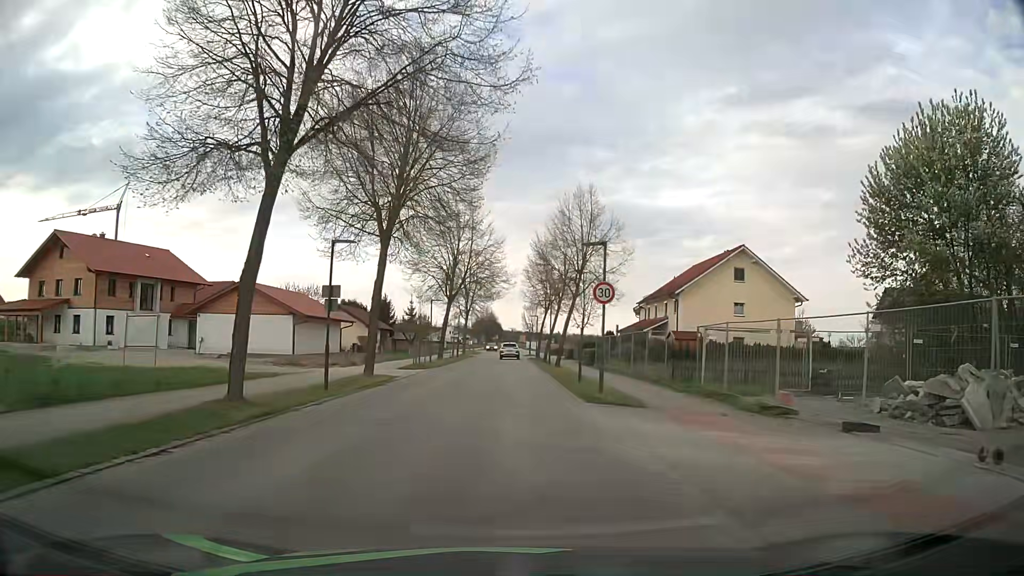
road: residential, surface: asphalt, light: Day
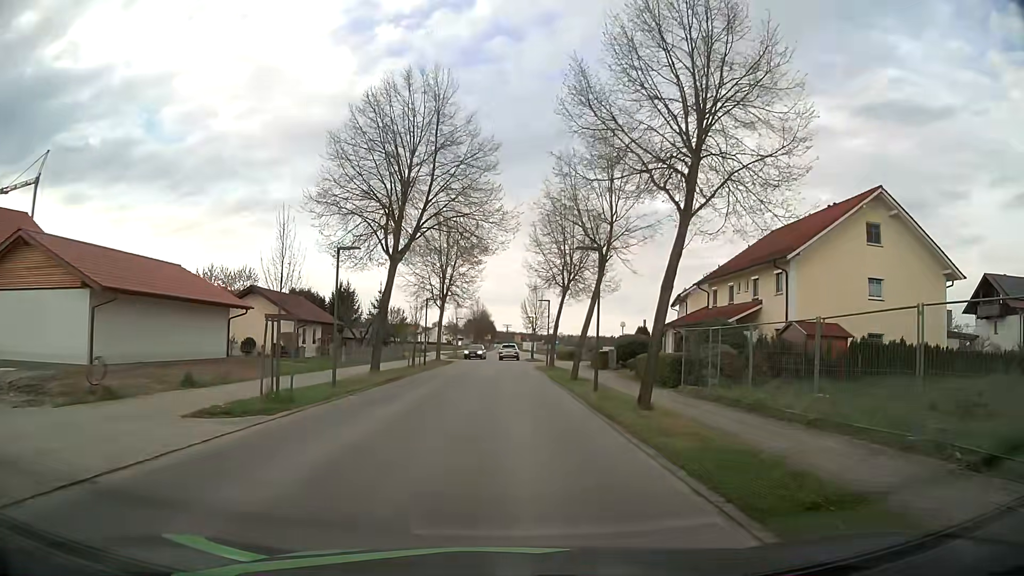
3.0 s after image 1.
(0.0, +23.1) m; 0°
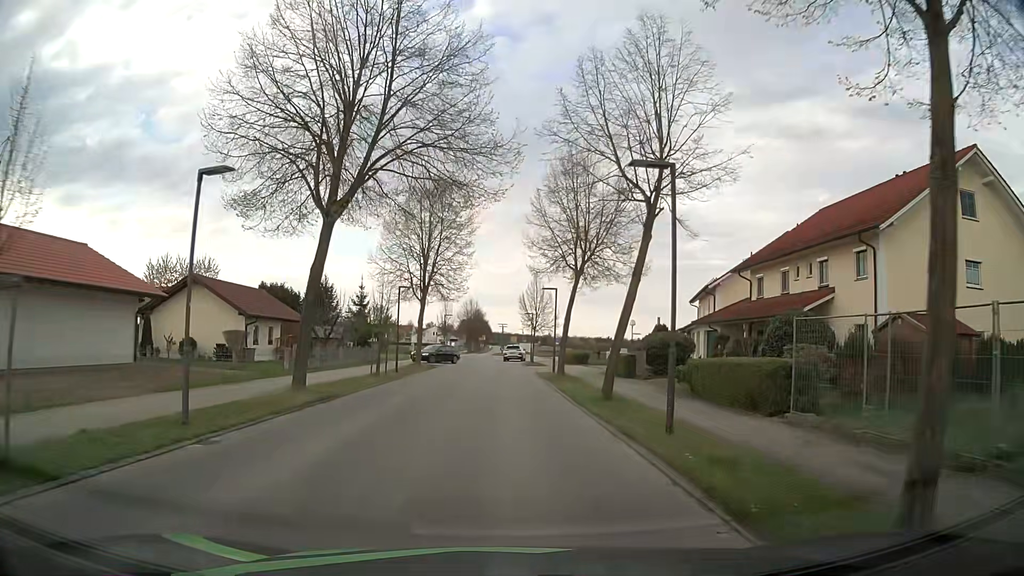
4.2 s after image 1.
(+0.1, +9.1) m; +1°
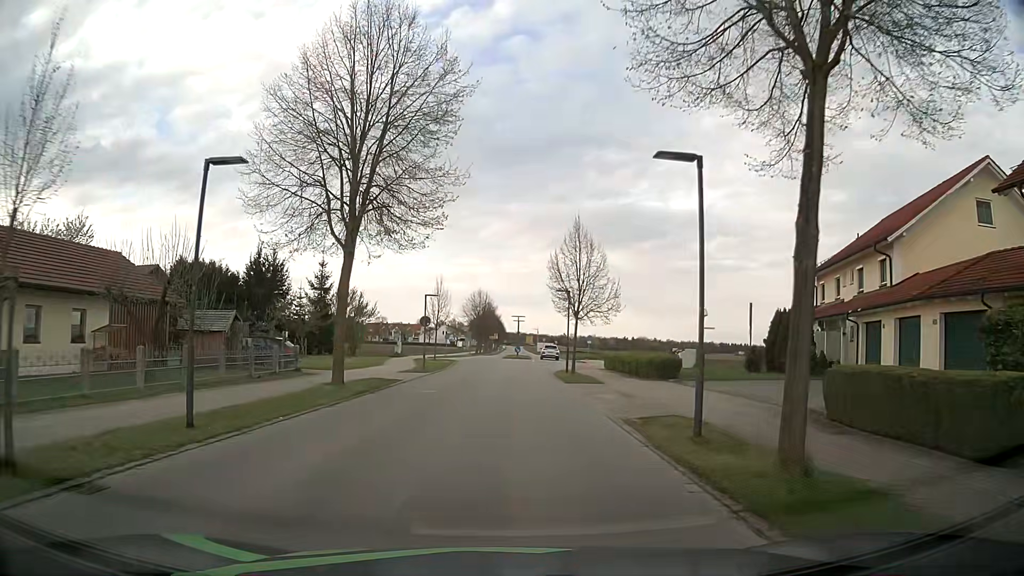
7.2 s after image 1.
(-0.2, +22.5) m; -1°
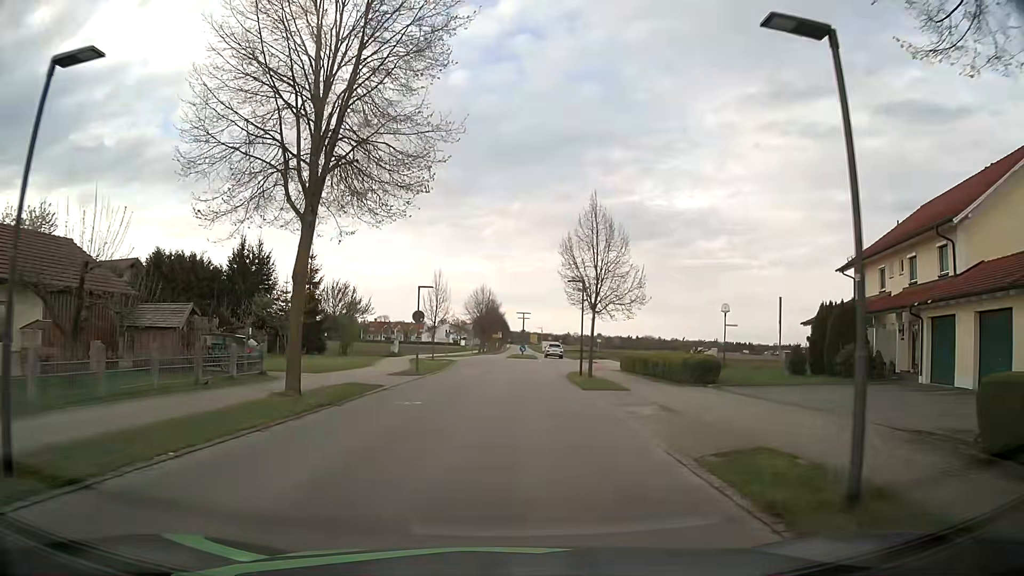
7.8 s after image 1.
(0.0, +4.5) m; -1°
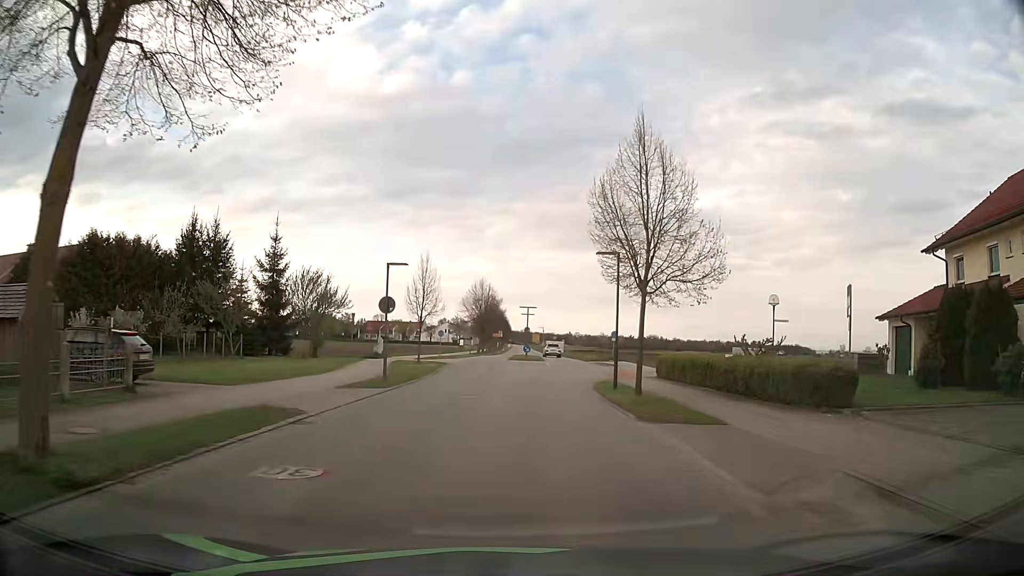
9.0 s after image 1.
(0.0, +8.9) m; 0°
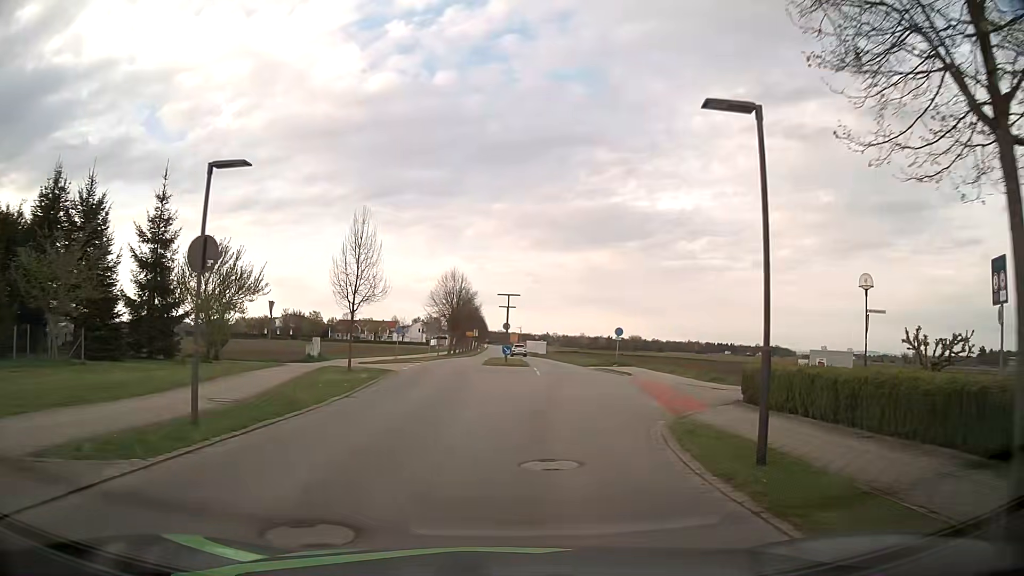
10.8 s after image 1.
(+0.2, +13.3) m; +2°
